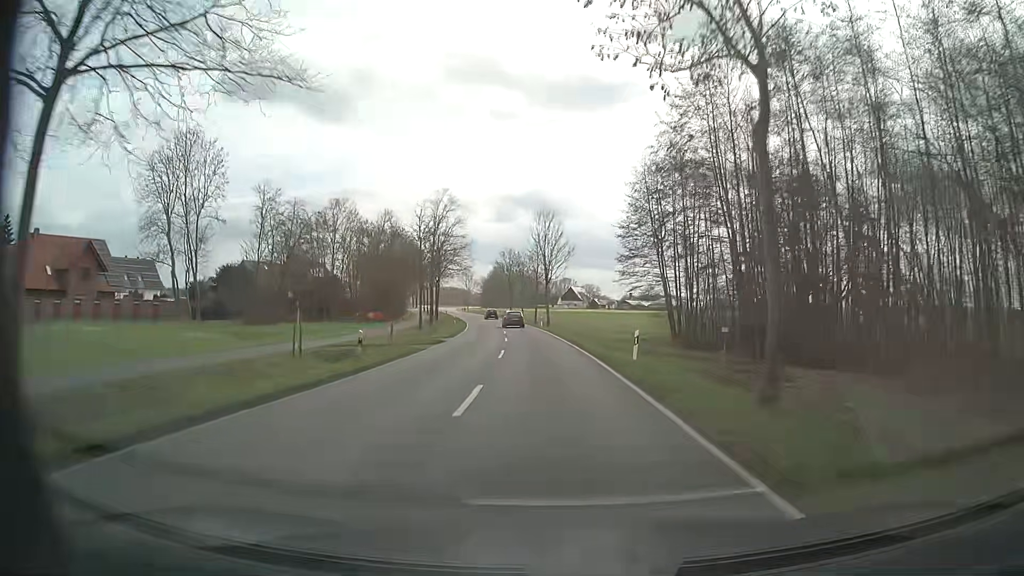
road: tertiary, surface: asphalt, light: Day
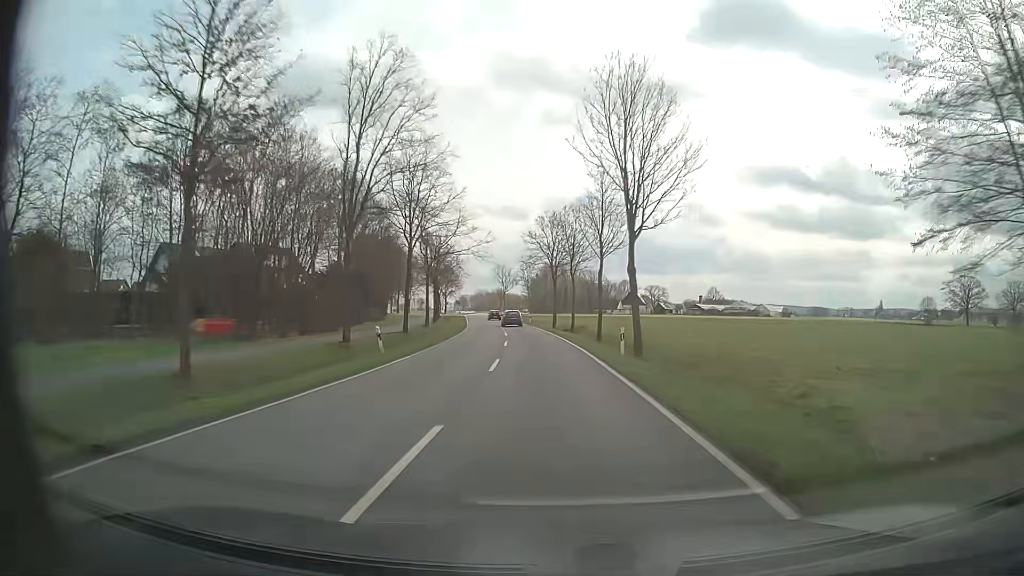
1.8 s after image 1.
(-1.9, +41.3) m; -5°
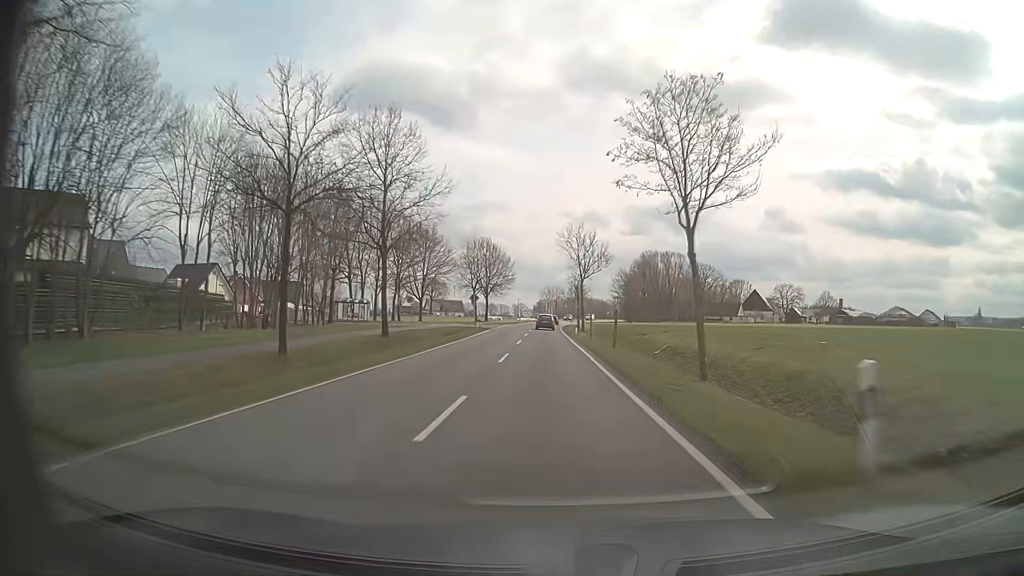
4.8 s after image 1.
(-4.6, +69.3) m; -7°
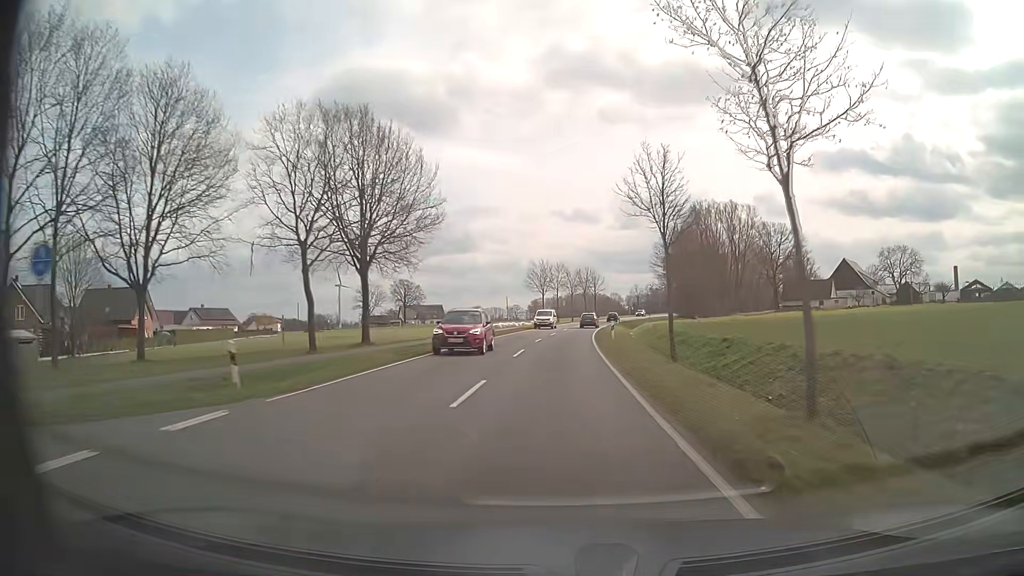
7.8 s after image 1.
(-0.8, +69.9) m; 0°
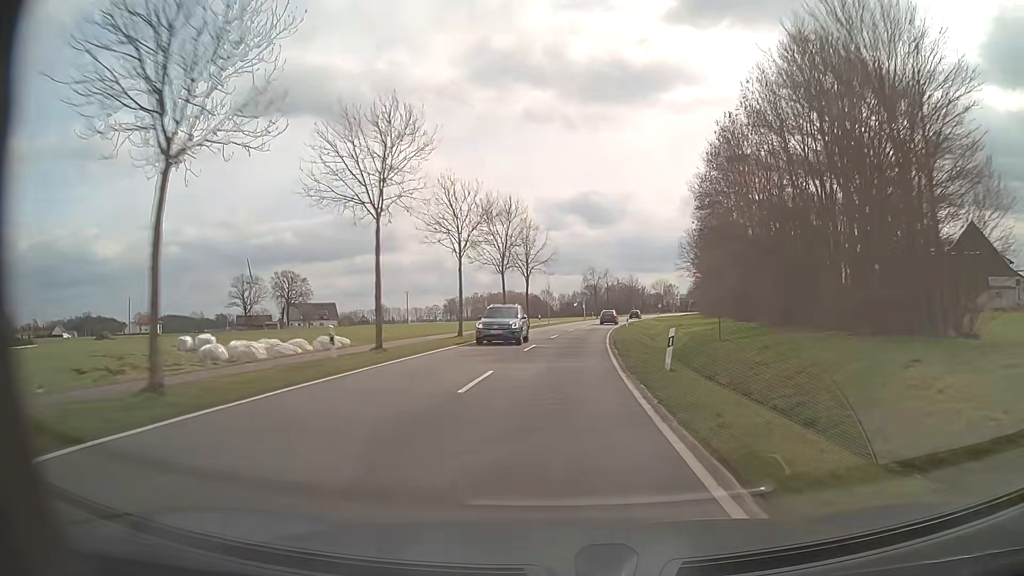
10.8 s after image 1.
(+3.3, +70.6) m; +6°
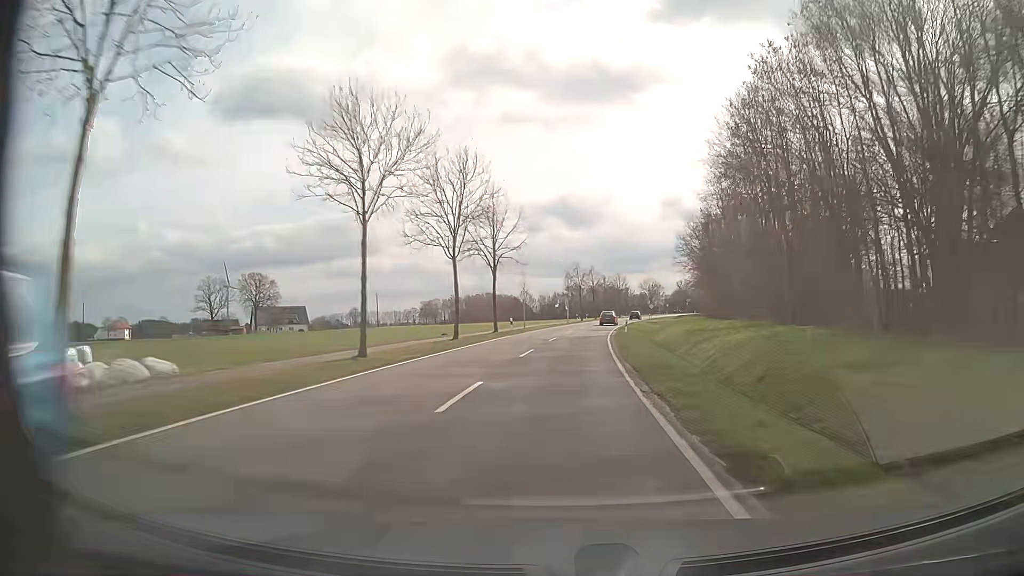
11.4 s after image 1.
(+0.2, +14.2) m; +2°
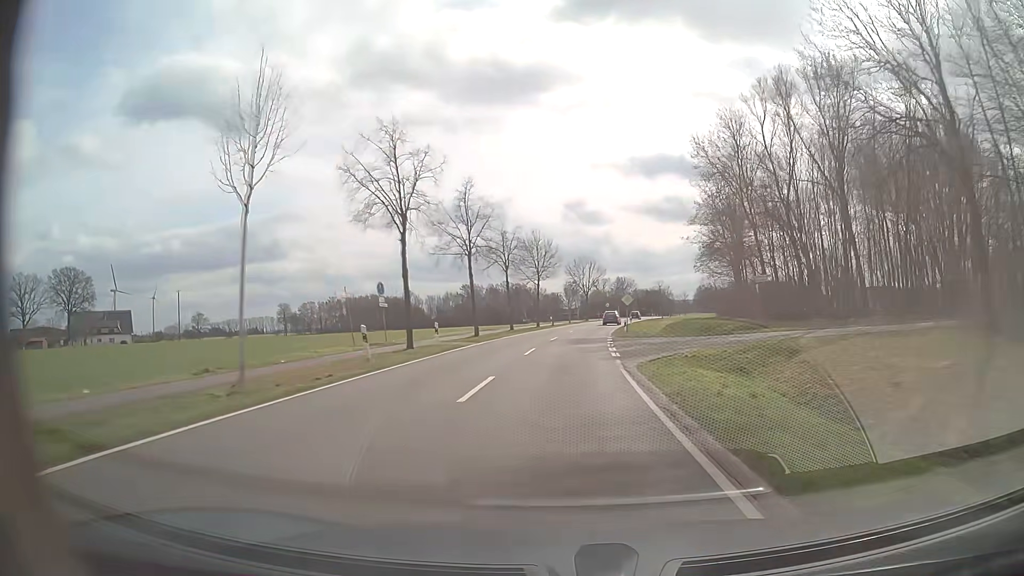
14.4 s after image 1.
(+5.1, +70.6) m; +8°
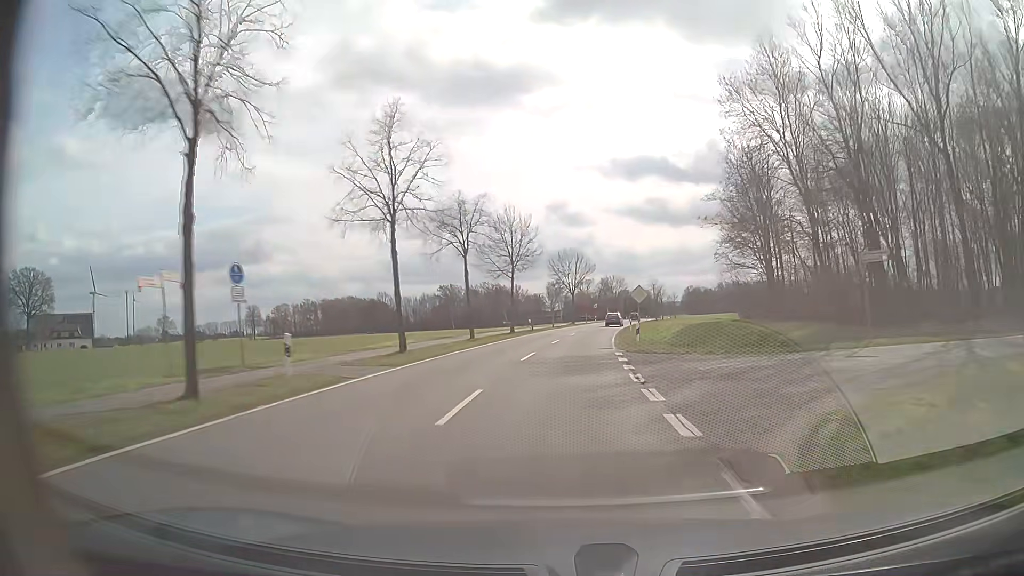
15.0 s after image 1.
(+0.2, +14.1) m; +1°
(0, +10) (0, +20) (+1, +30) (+2, +40) (+3, +50) (+4, +60) (+6, +70) (+7, +80) (+9, +89) (+10, +99) m
